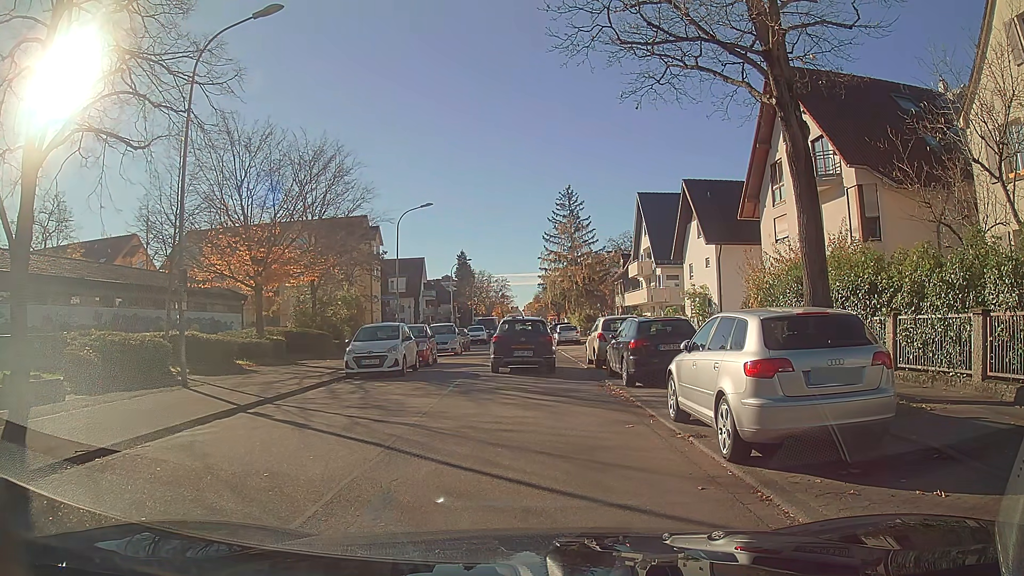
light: Day
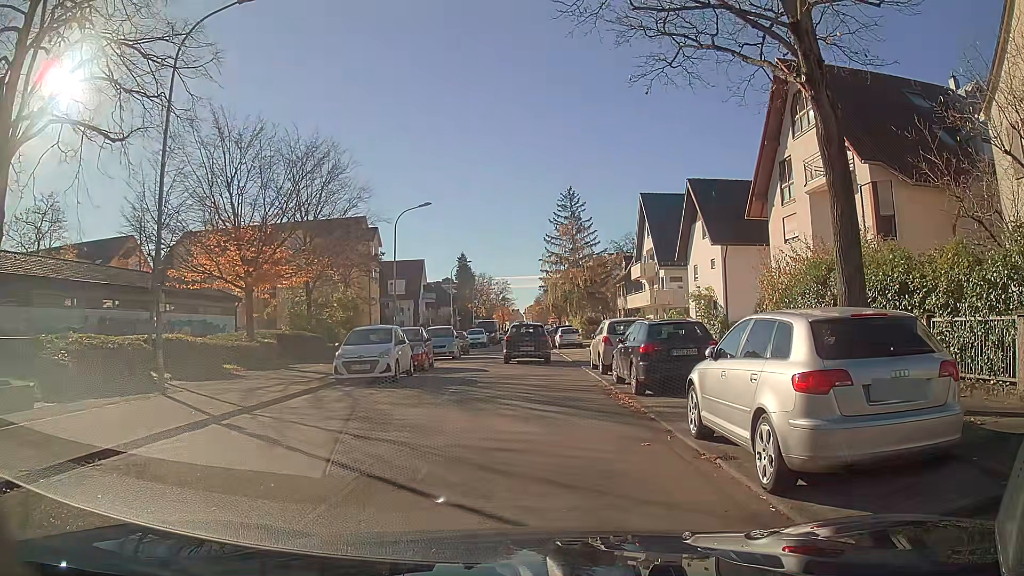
(0.0, +1.3) m; +1°
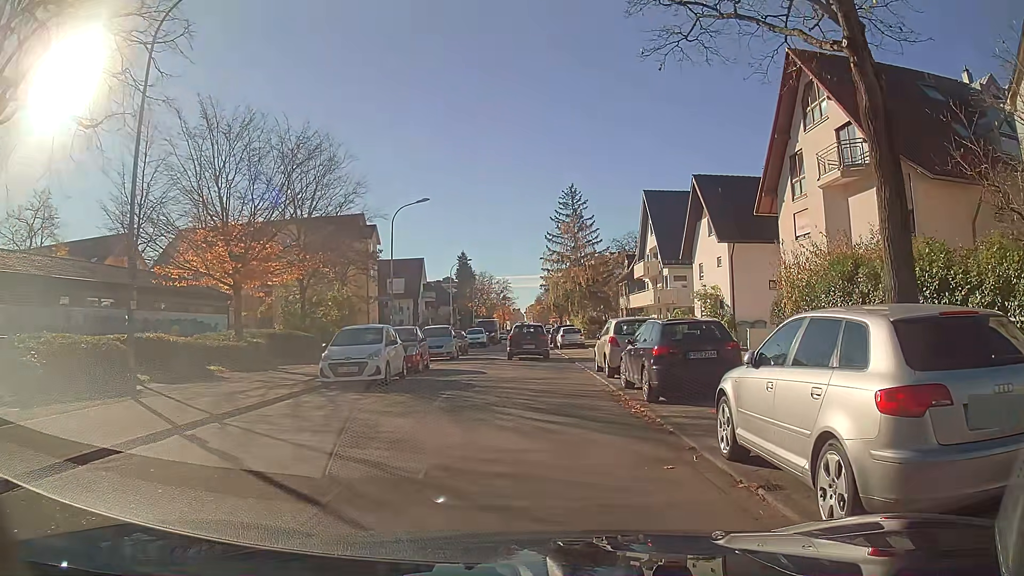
(0.0, +1.3) m; 0°
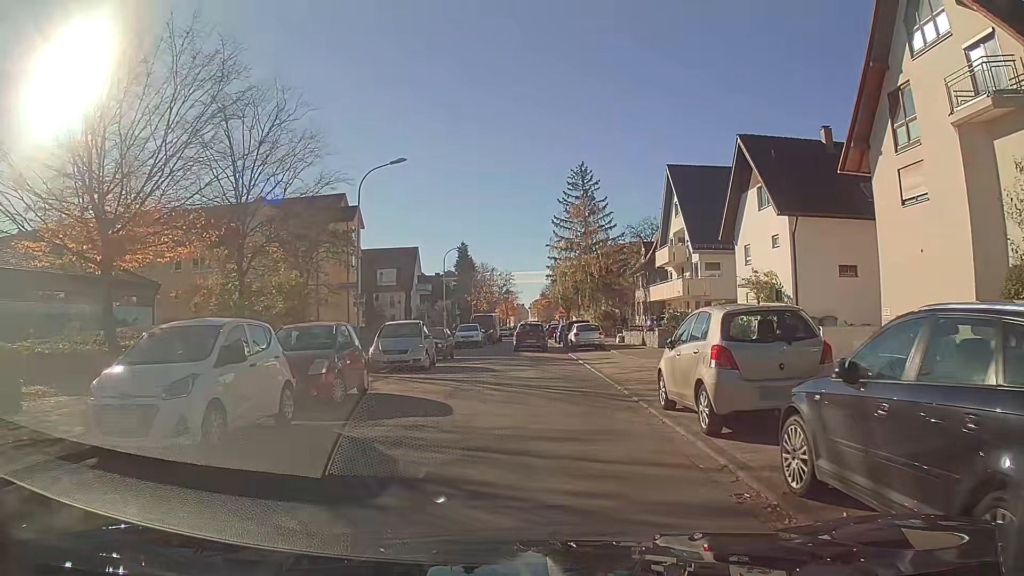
(0.0, +9.6) m; 0°
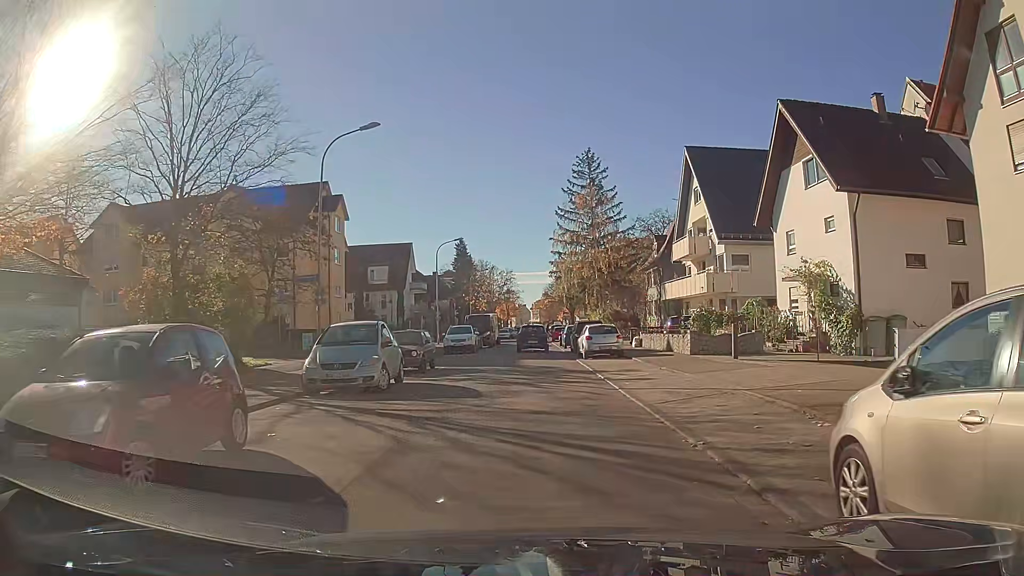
(0.0, +6.3) m; 0°
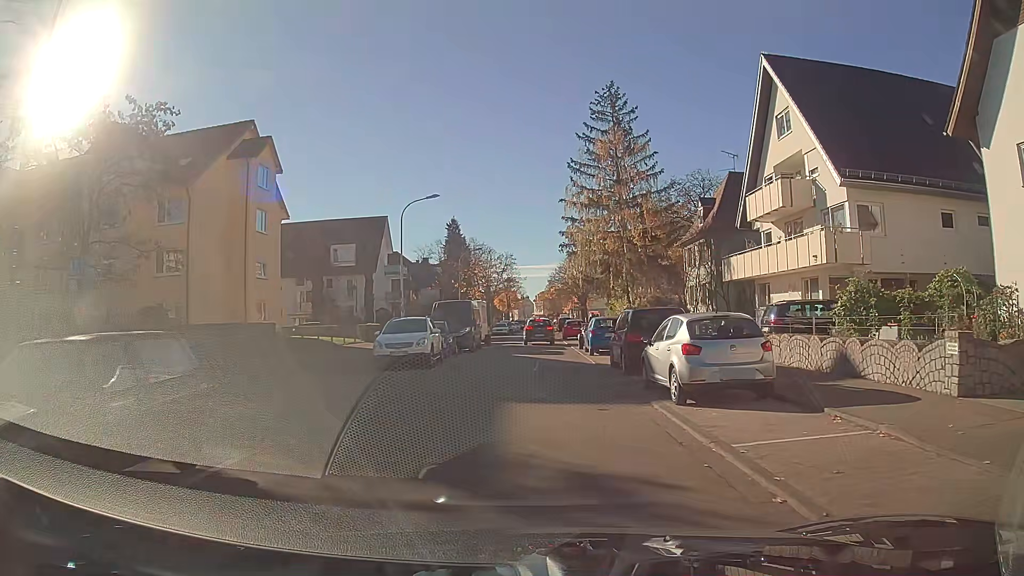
(0.0, +17.3) m; 0°
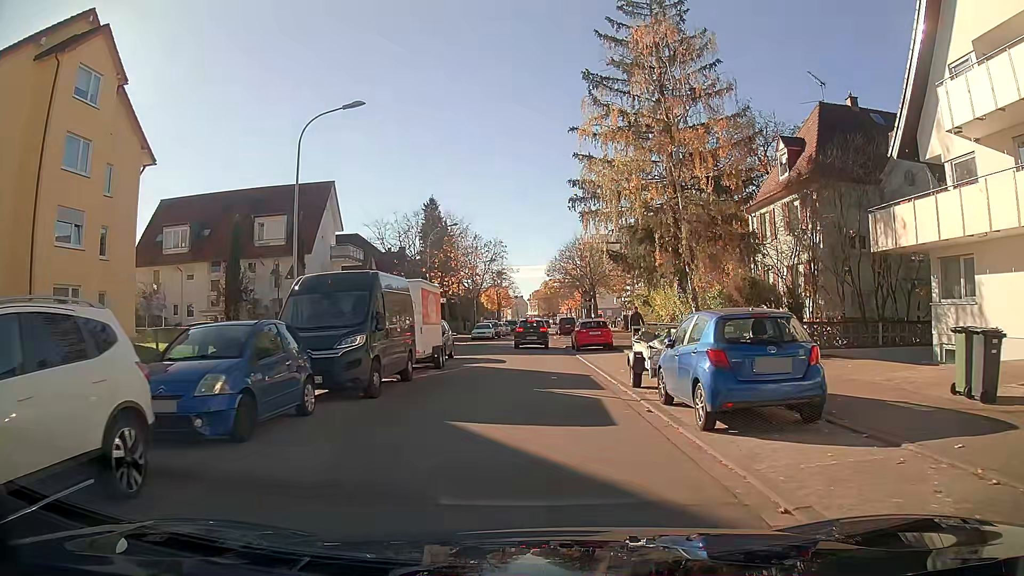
(0.0, +18.3) m; 0°
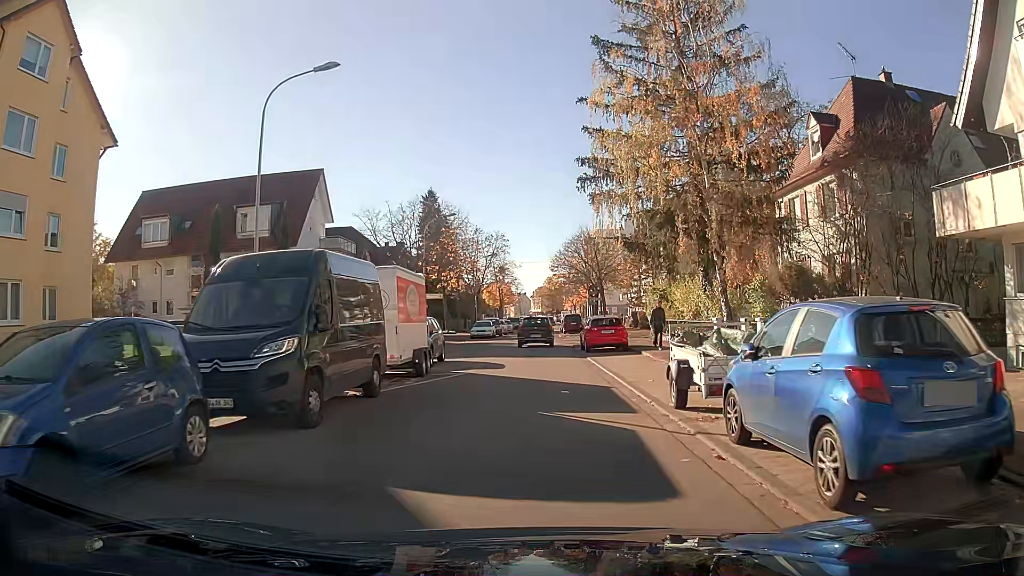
(0.0, +3.7) m; 0°
